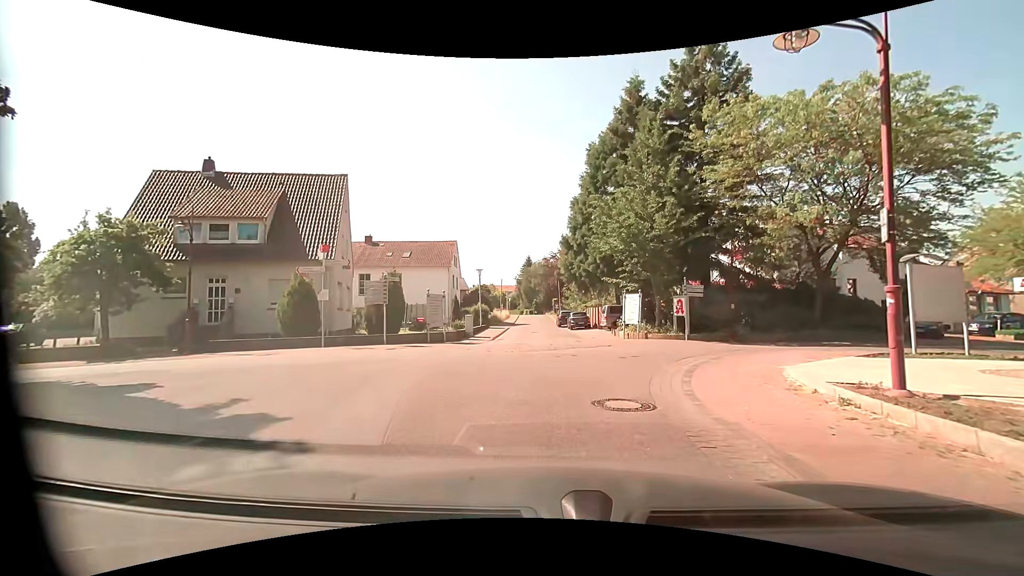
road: residential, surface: asphalt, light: Day
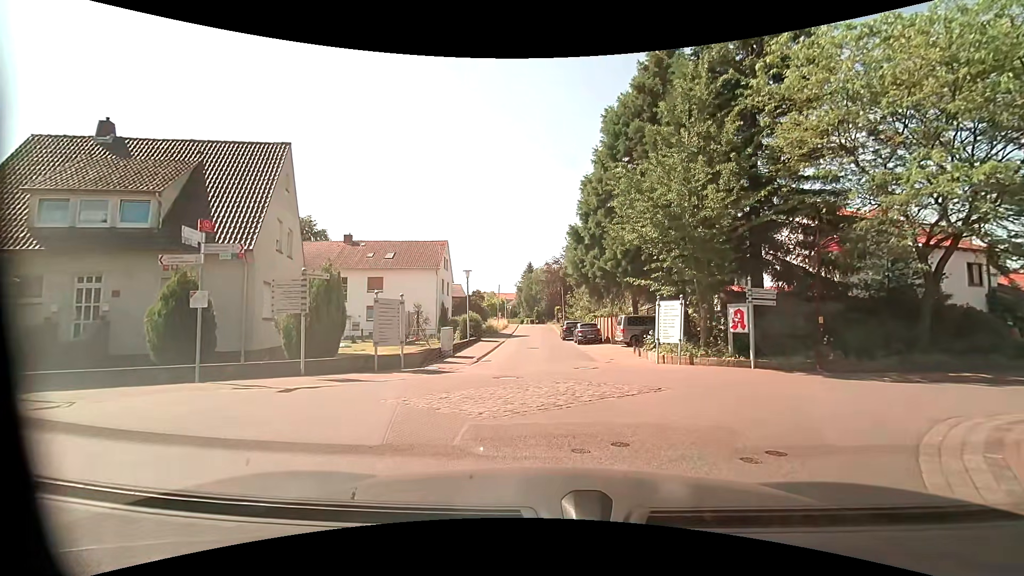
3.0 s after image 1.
(+0.1, +7.2) m; -1°
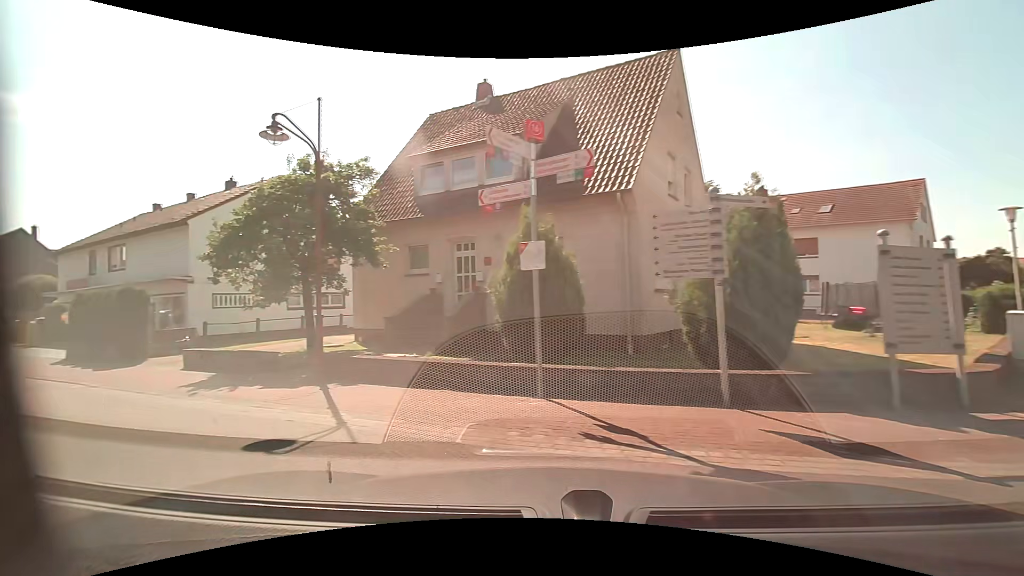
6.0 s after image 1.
(-1.9, +7.6) m; -42°
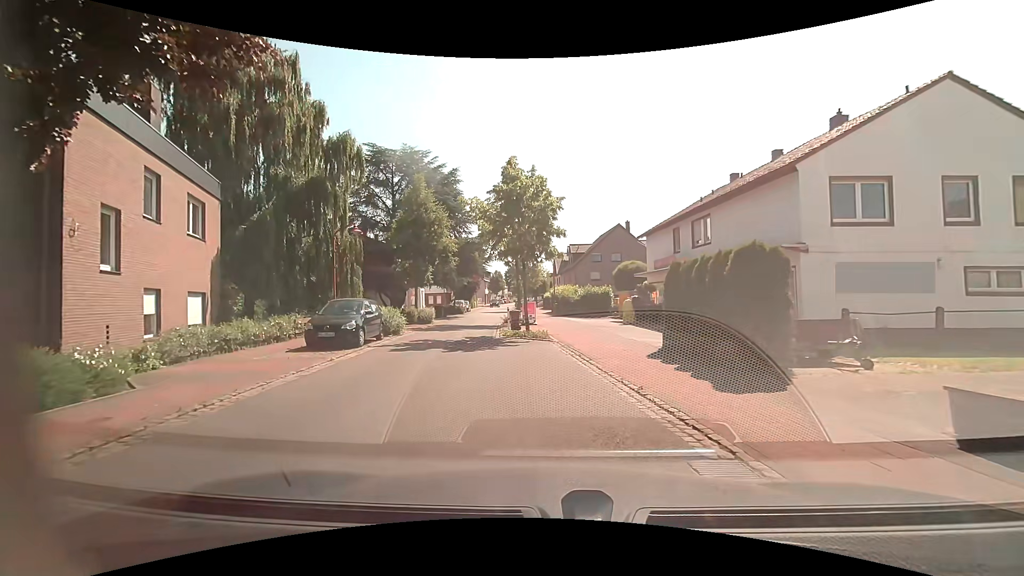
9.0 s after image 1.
(-5.7, +7.7) m; -57°
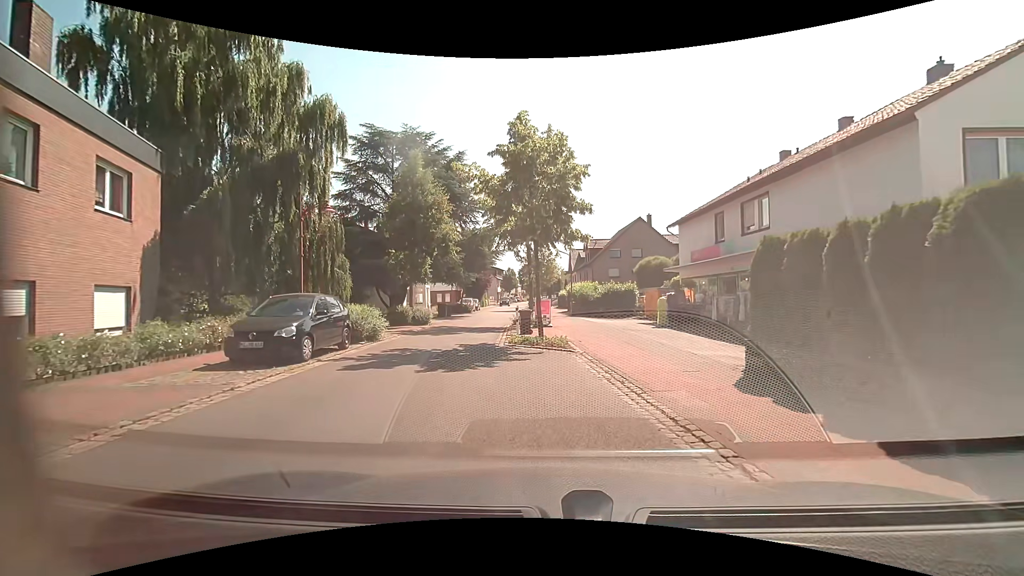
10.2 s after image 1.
(-0.1, +4.5) m; -2°
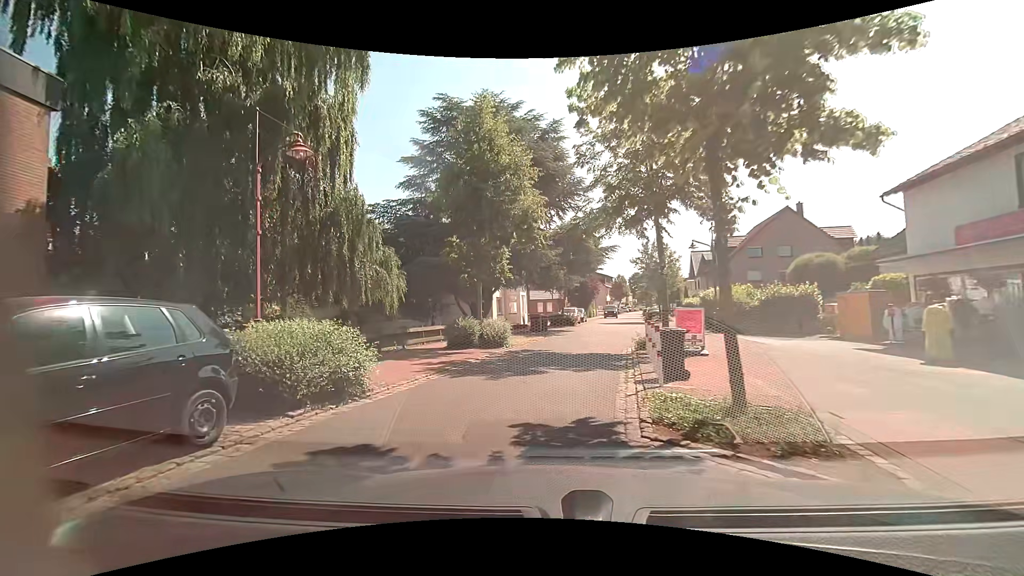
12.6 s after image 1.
(-0.7, +9.3) m; -13°
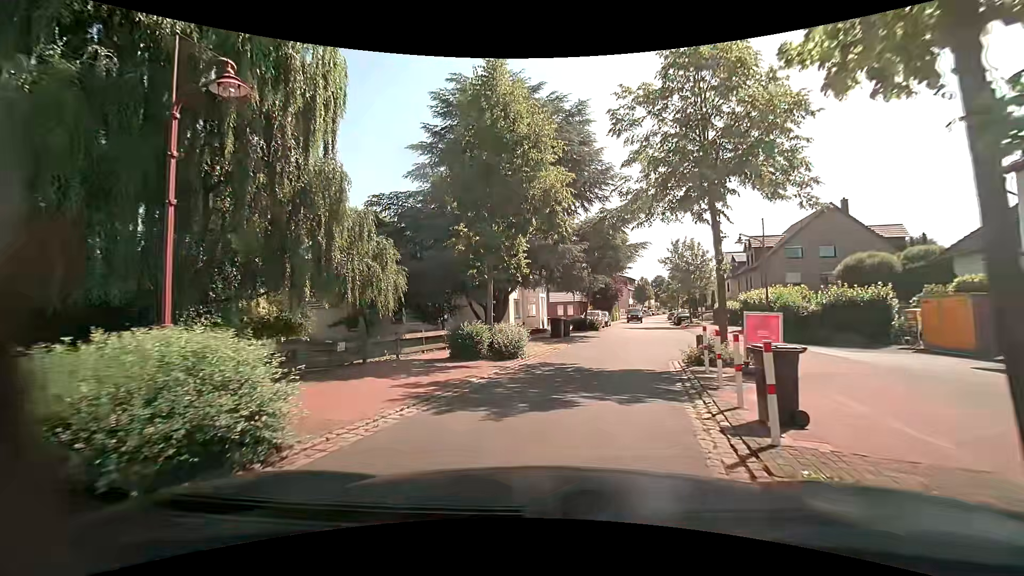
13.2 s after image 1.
(-0.1, +3.3) m; -2°
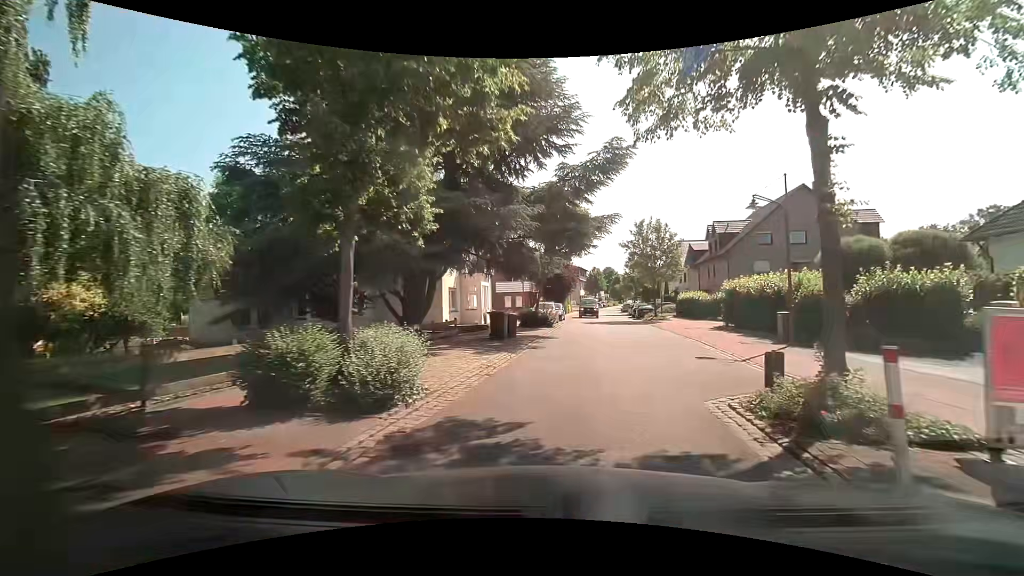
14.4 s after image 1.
(+0.3, +7.5) m; +6°
